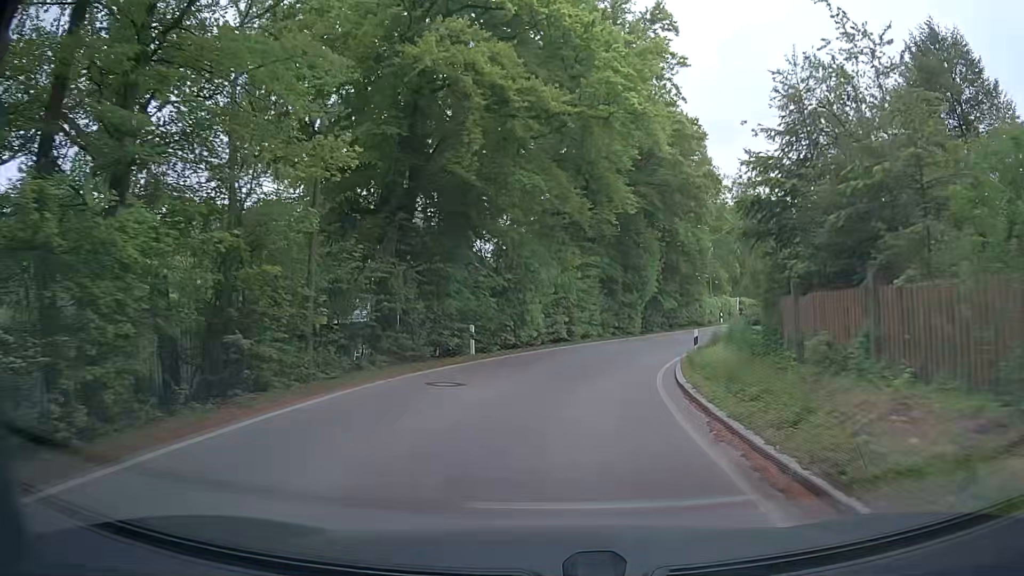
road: secondary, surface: asphalt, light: Day
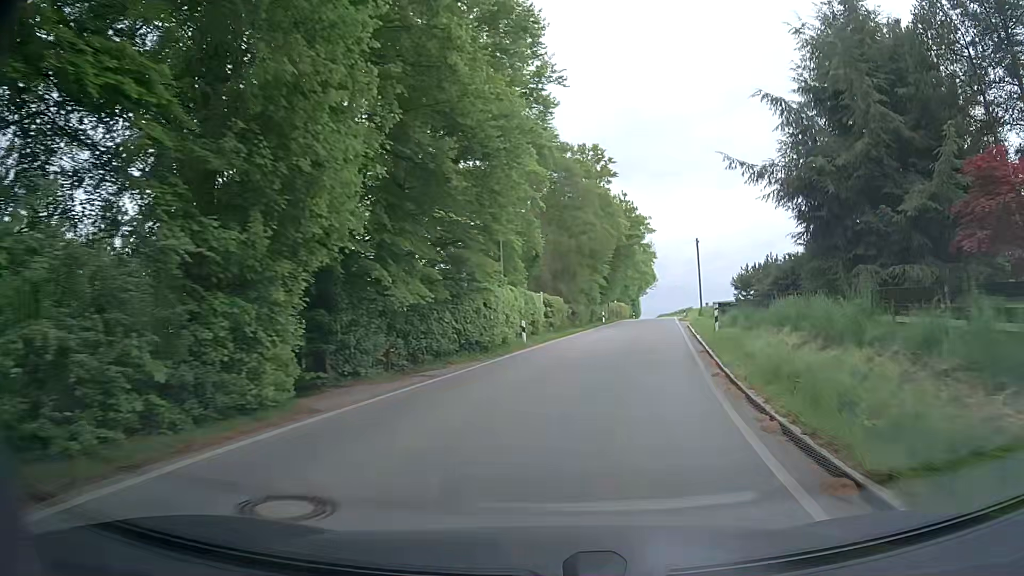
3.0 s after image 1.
(+5.5, +30.6) m; +23°
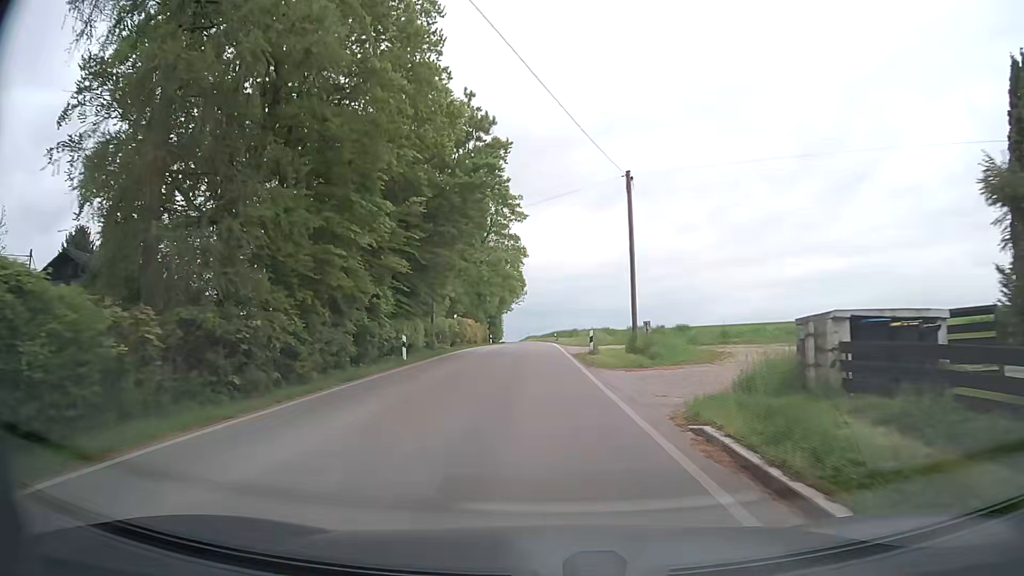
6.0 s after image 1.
(+4.9, +32.9) m; +11°
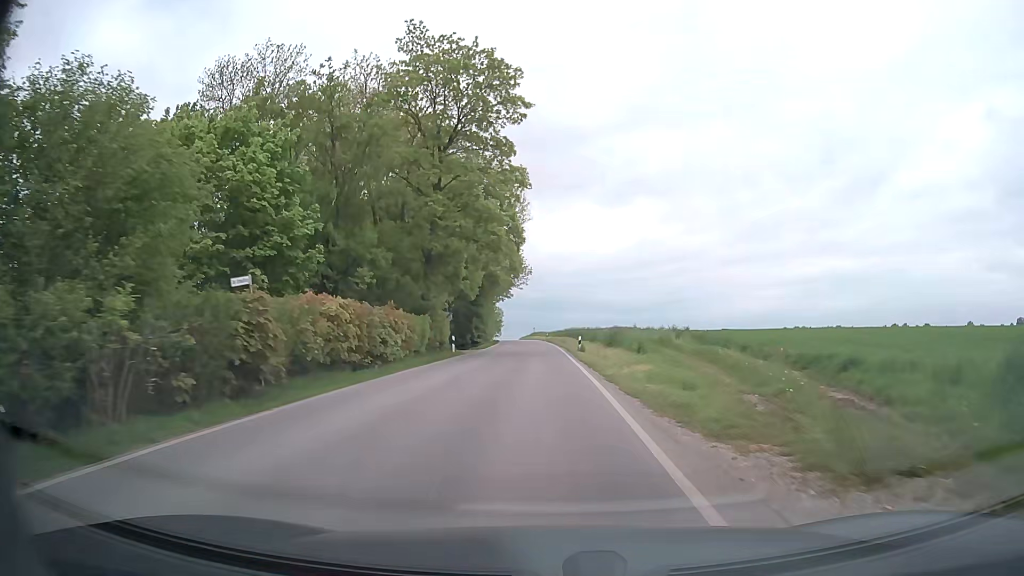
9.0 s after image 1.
(-0.2, +35.8) m; -1°
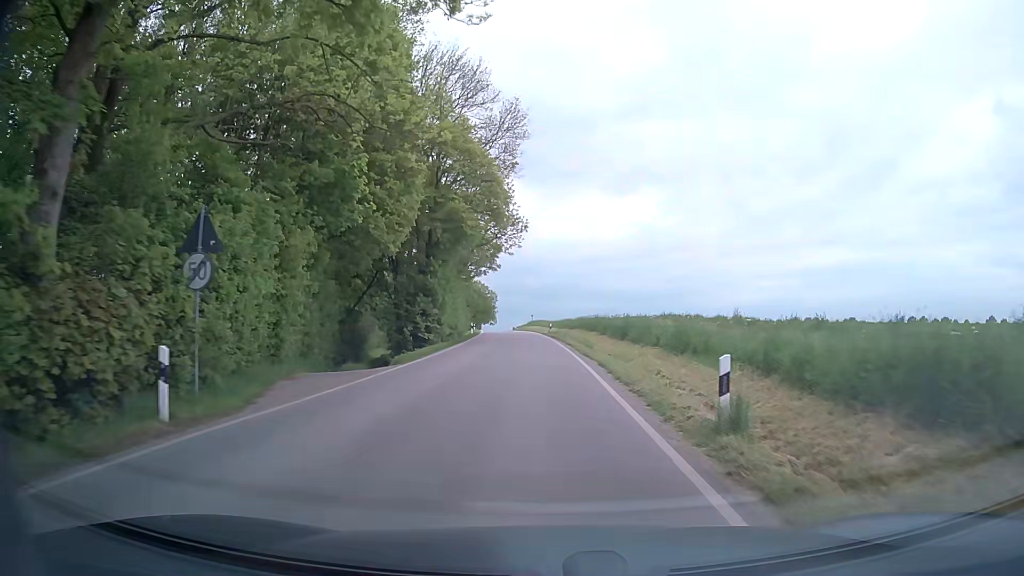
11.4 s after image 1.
(-0.1, +29.4) m; 0°
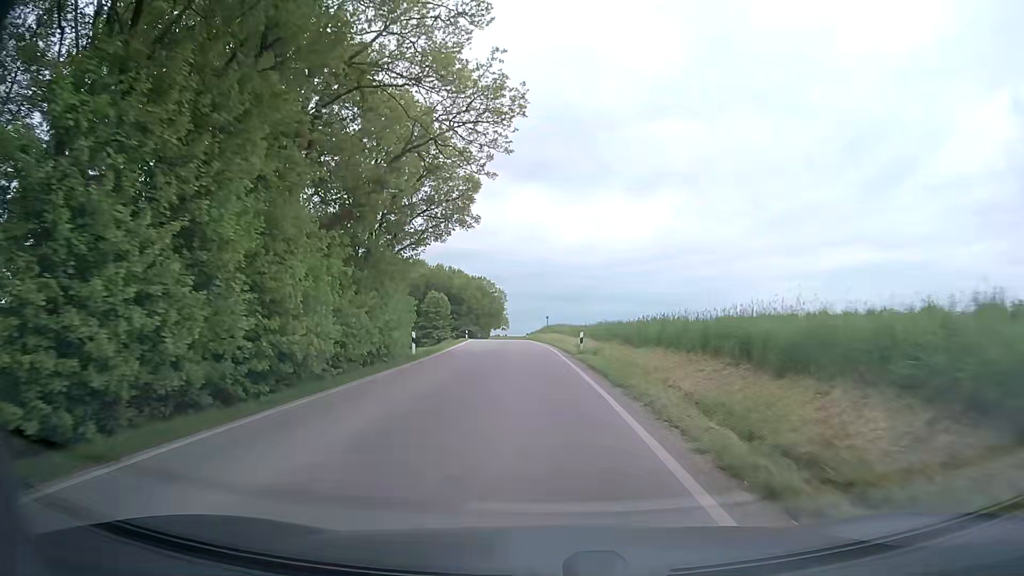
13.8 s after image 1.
(-0.2, +30.7) m; -2°
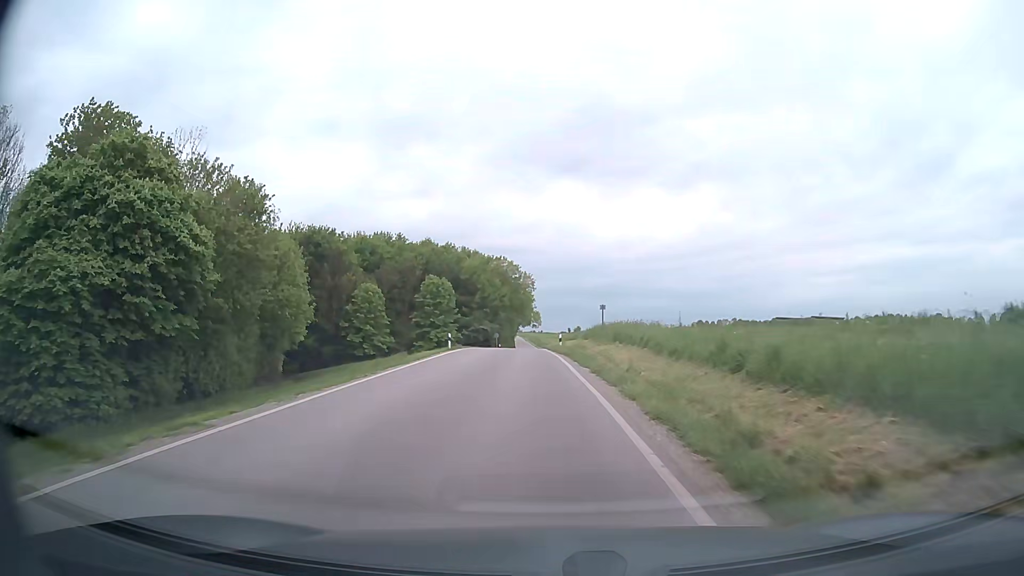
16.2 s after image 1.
(-0.6, +34.2) m; -3°
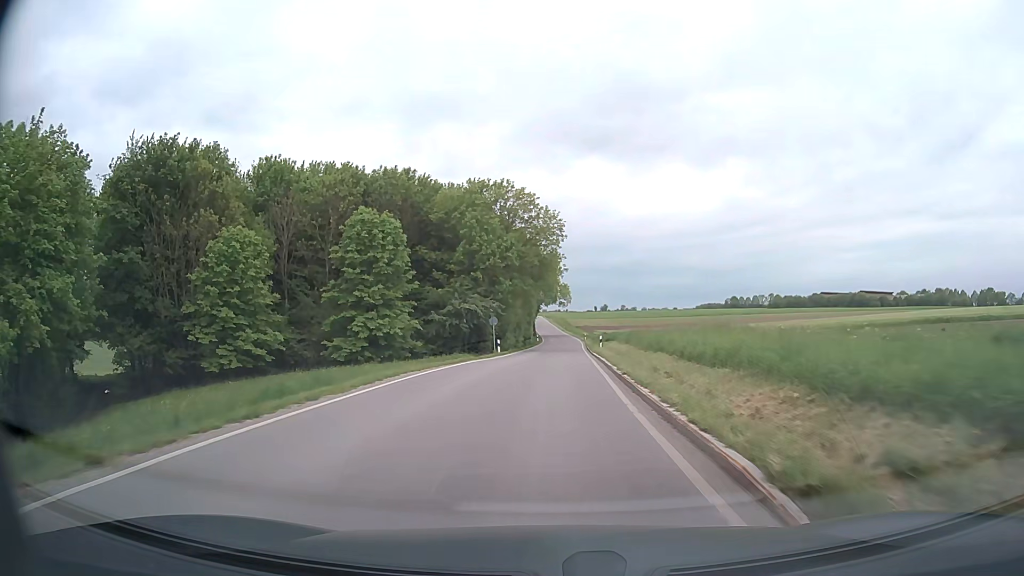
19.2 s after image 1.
(-1.2, +43.8) m; -2°
(0, +10) (0, +20) (+1, +30) (+1, +40) (+2, +50) (+2, +60) (+2, +70) (+3, +80) (+3, +90) (+3, +100) m
